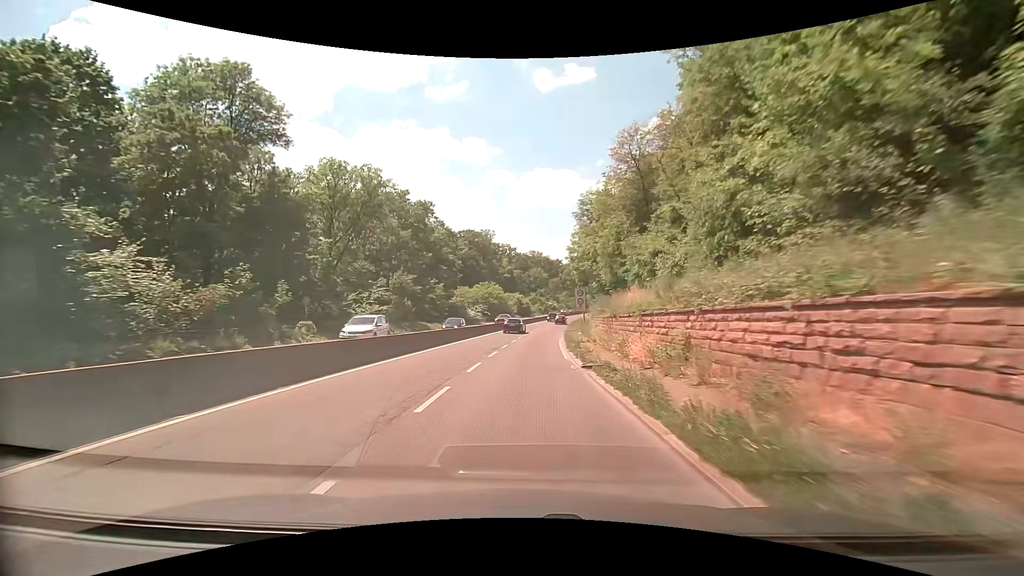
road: trunk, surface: asphalt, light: Day
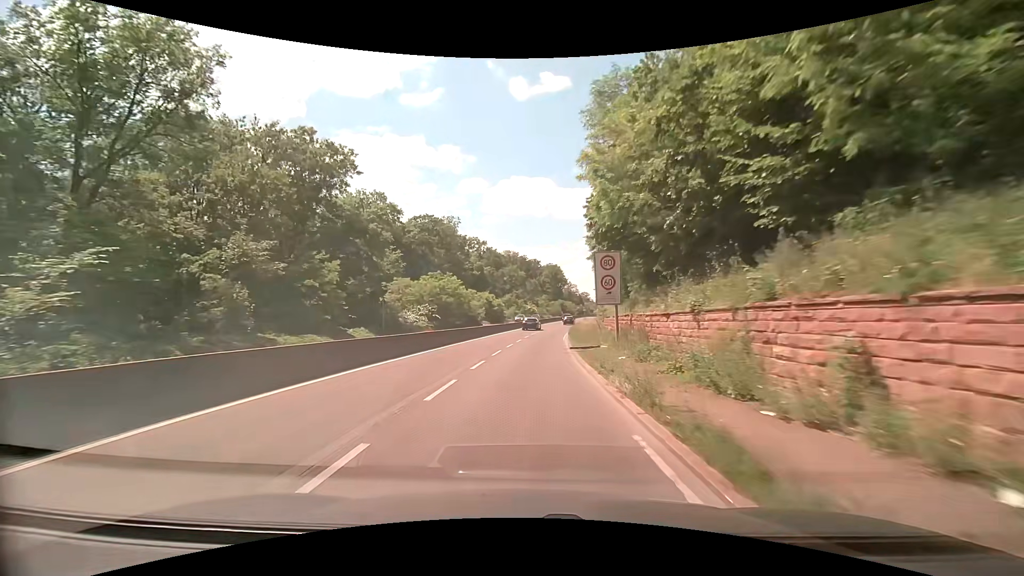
(+0.5, +29.5) m; +3°
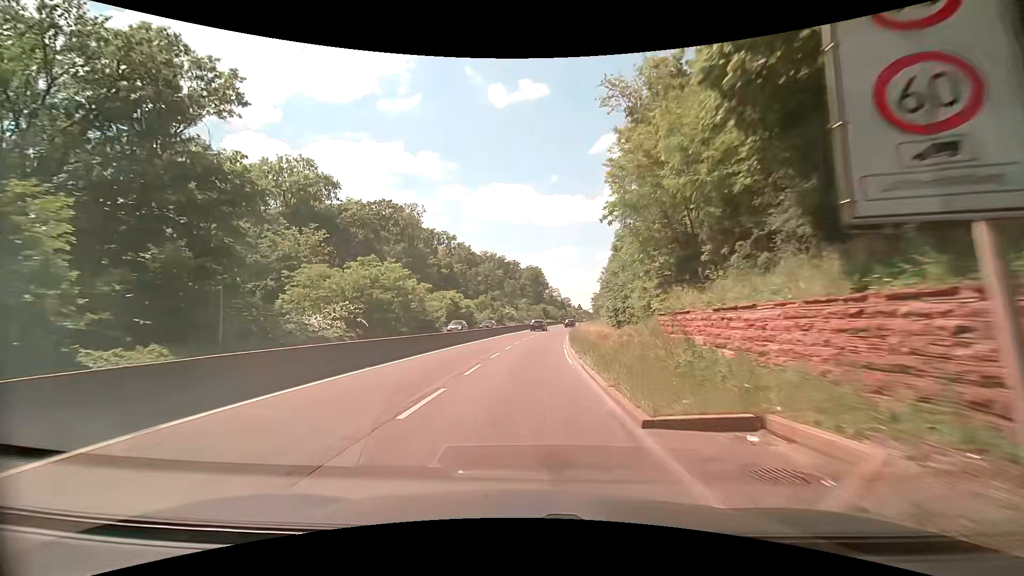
(+0.3, +19.7) m; +2°
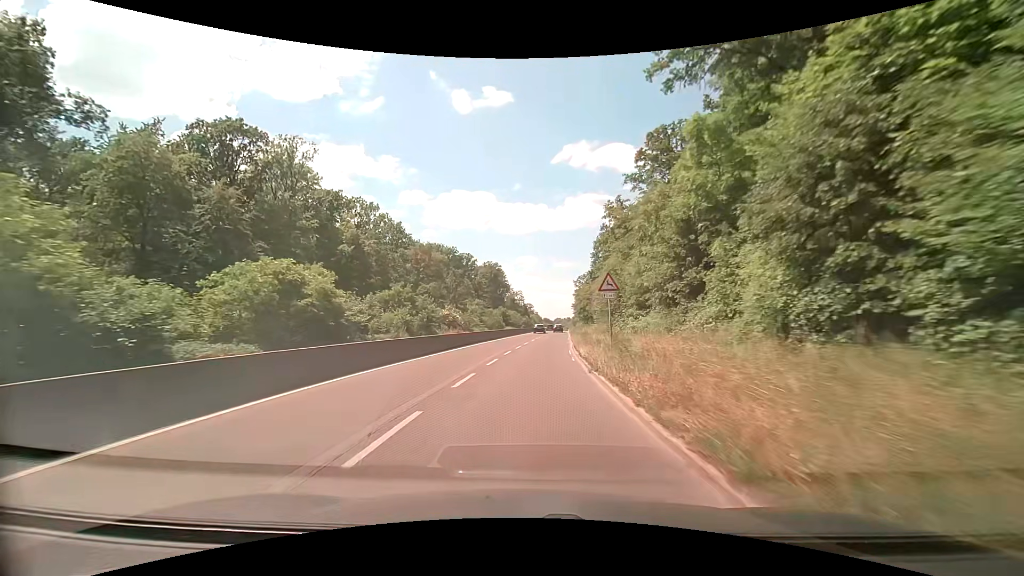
(+1.7, +39.5) m; +4°
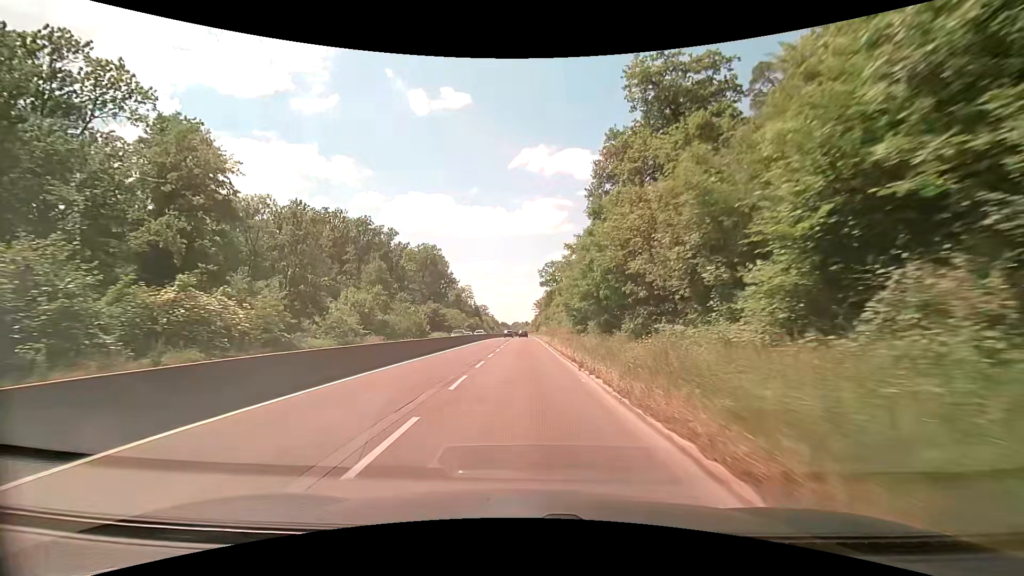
(+2.8, +50.2) m; +5°
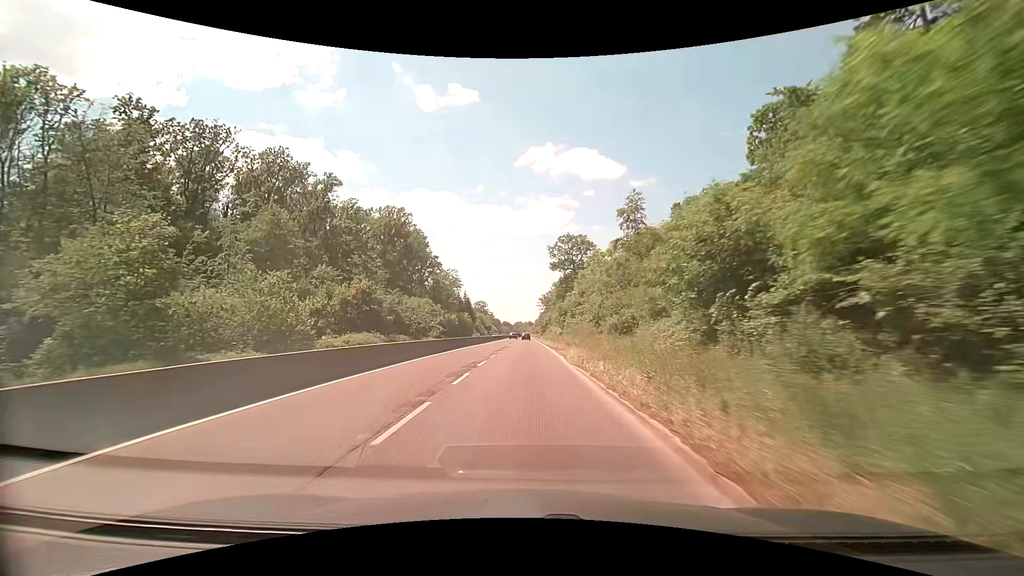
(0.0, +42.0) m; 0°
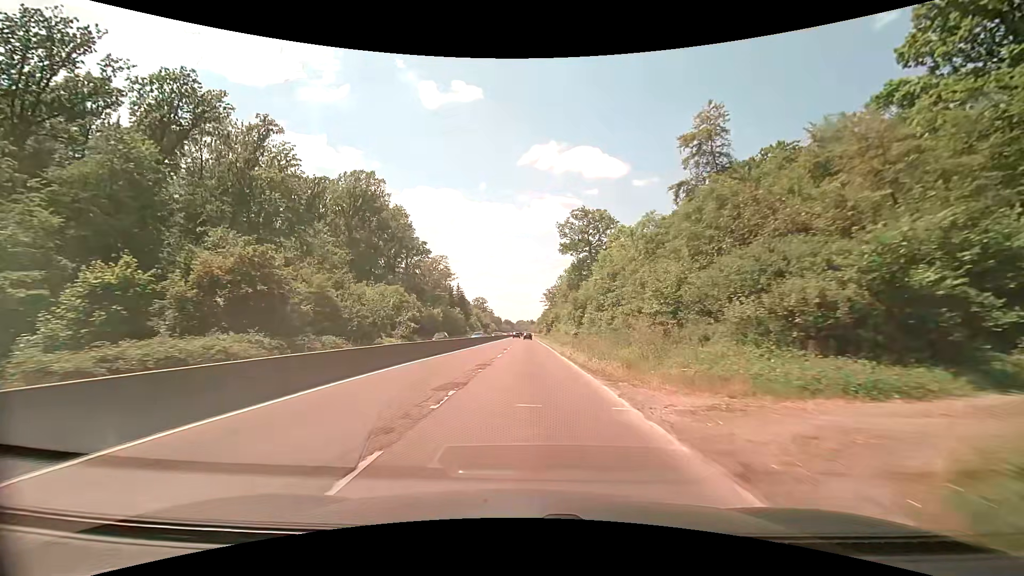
(-0.2, +21.6) m; -1°
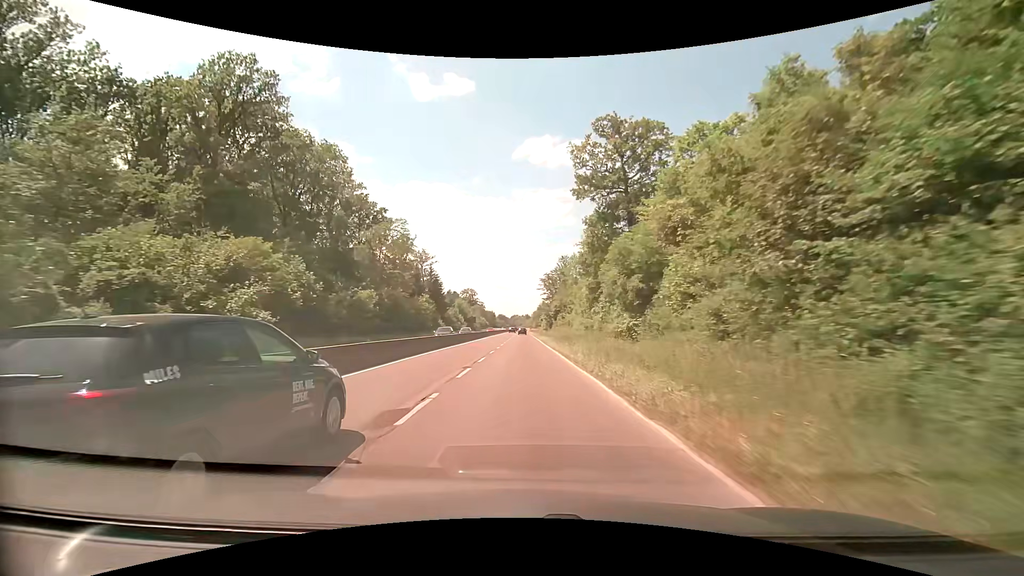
(+0.5, +32.6) m; +1°
(0, +10) (0, +20) (0, +30) (0, +40) (0, +50) (0, +60) (0, +70) (0, +80) (0, +90) (0, +100) m
